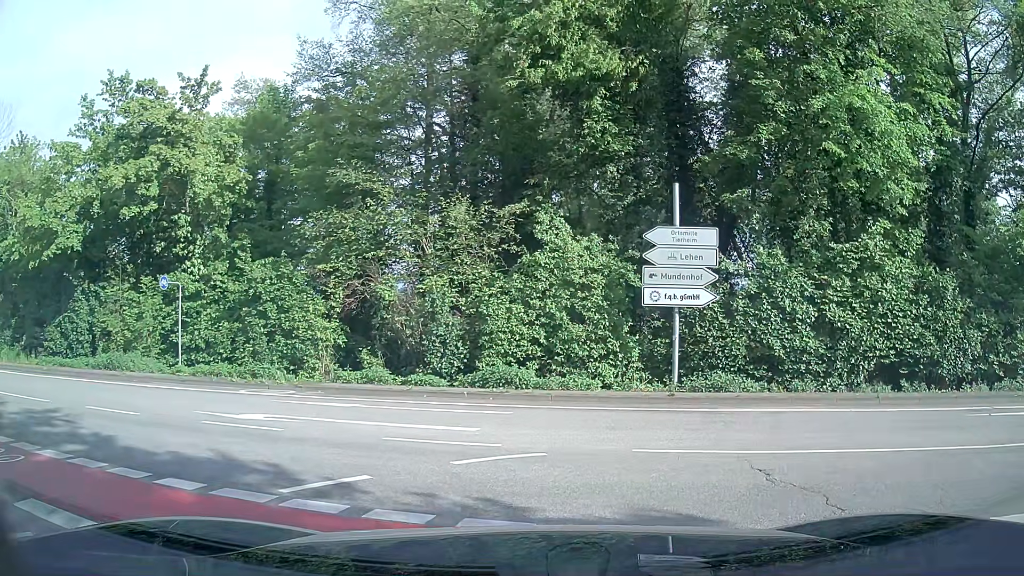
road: trunk_link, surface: asphalt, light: Day
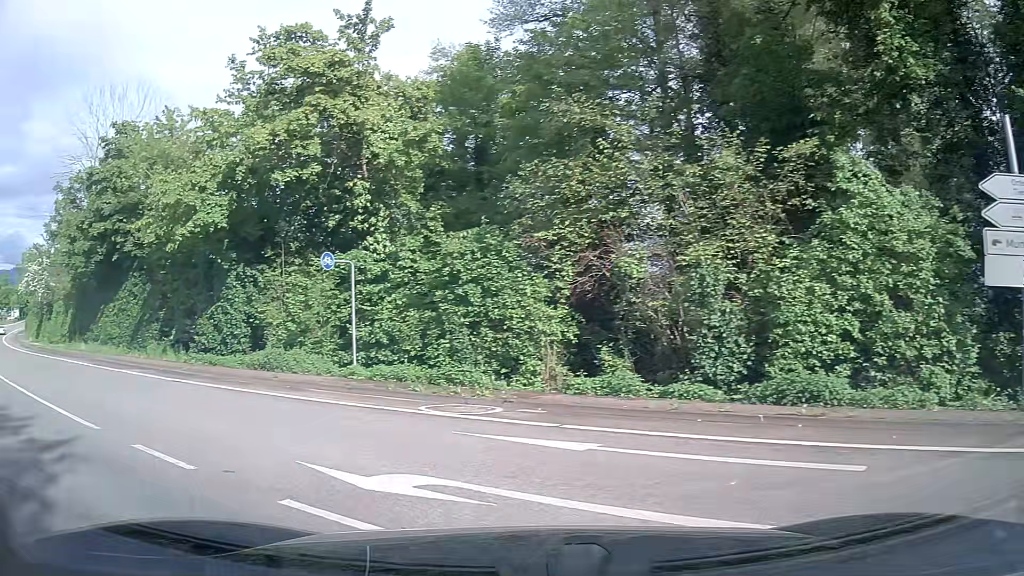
(-1.0, +5.5) m; -22°
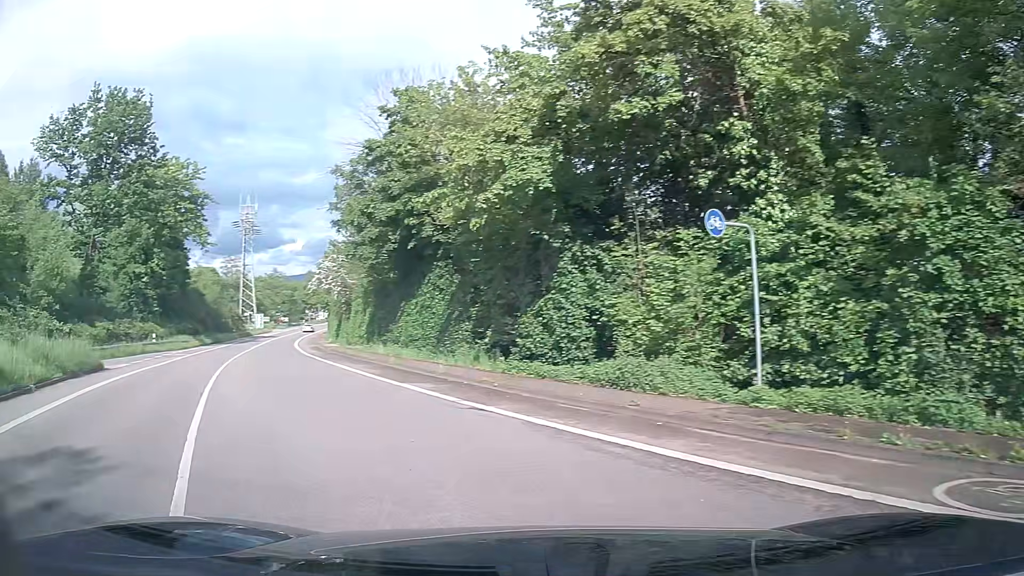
(-1.7, +6.0) m; -29°
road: tertiary
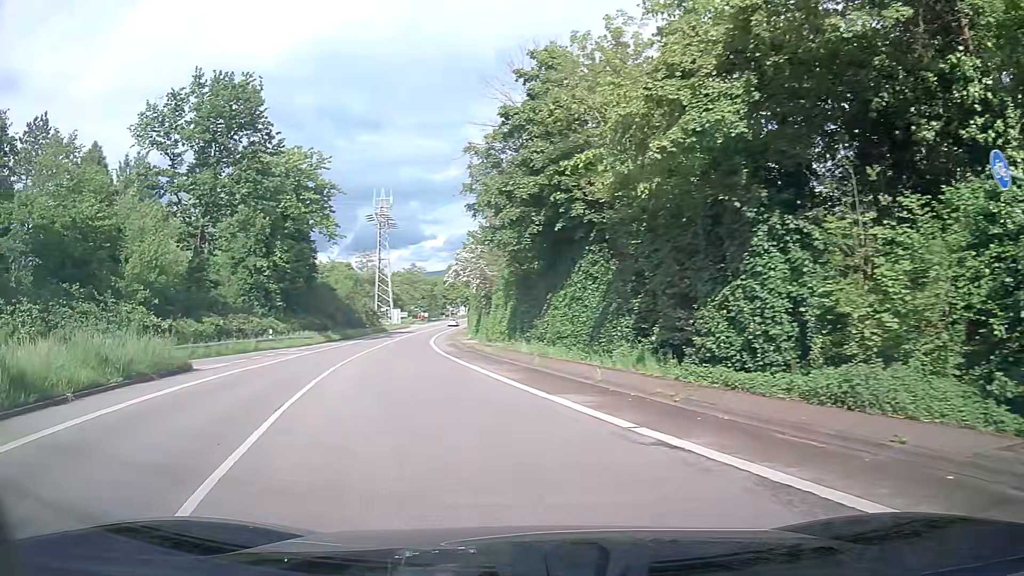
(-0.5, +3.9) m; -13°
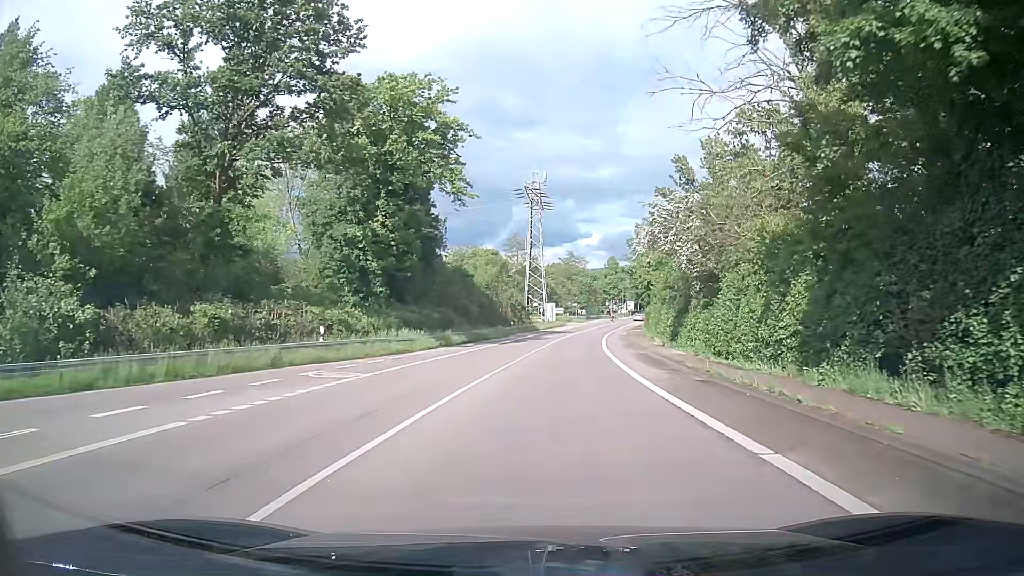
(-3.7, +20.4) m; -13°
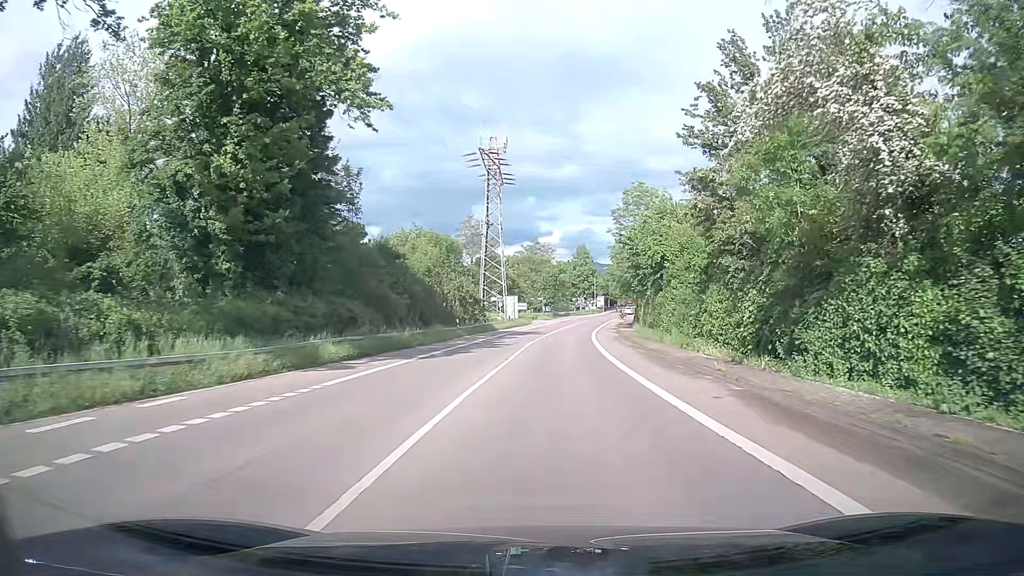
(+0.5, +20.0) m; +3°
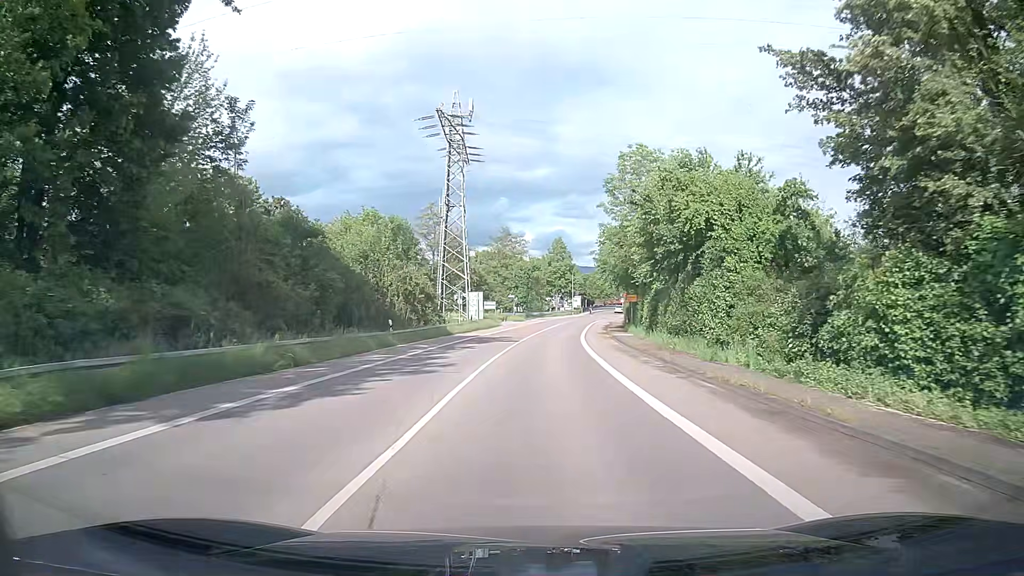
(+0.5, +14.6) m; +3°
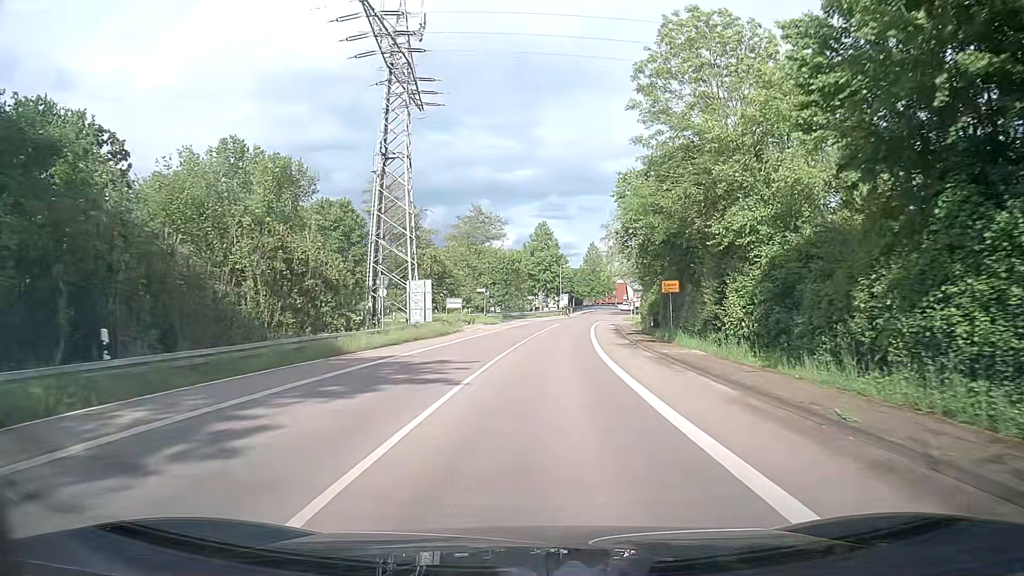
(+0.3, +22.6) m; +1°
(0, +10) (0, +20) (+1, +30) (+2, +40) (+3, +50) (+4, +60) (+6, +70) (+8, +79) (+10, +89) (+12, +99) m
